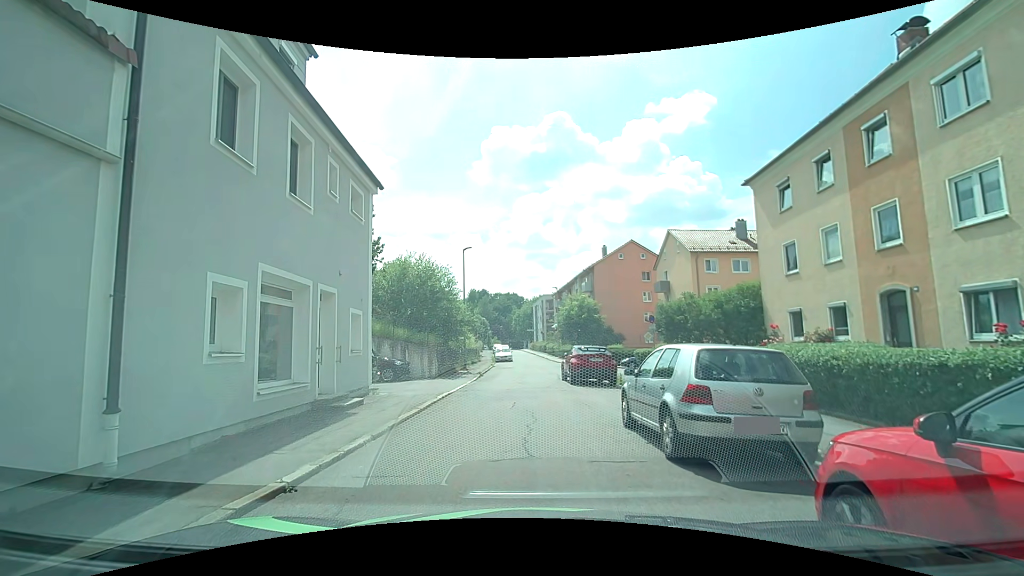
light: Day
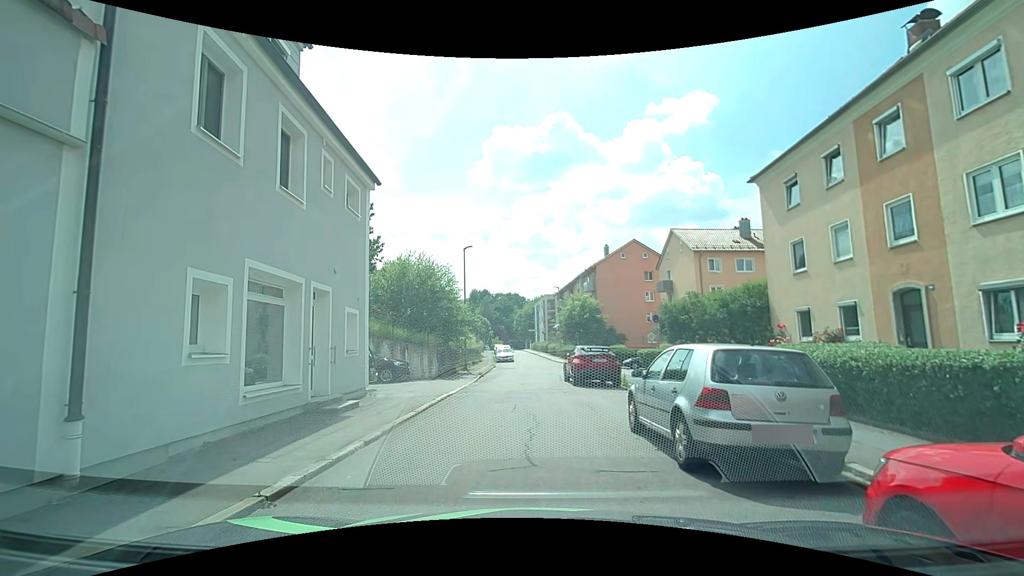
(0.0, +0.5) m; 0°
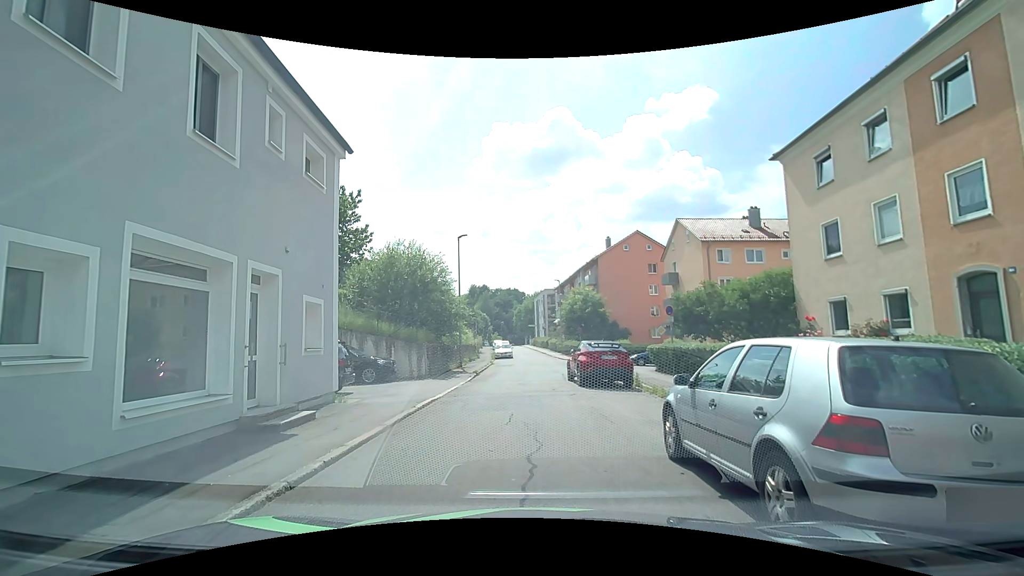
(0.0, +2.3) m; 0°
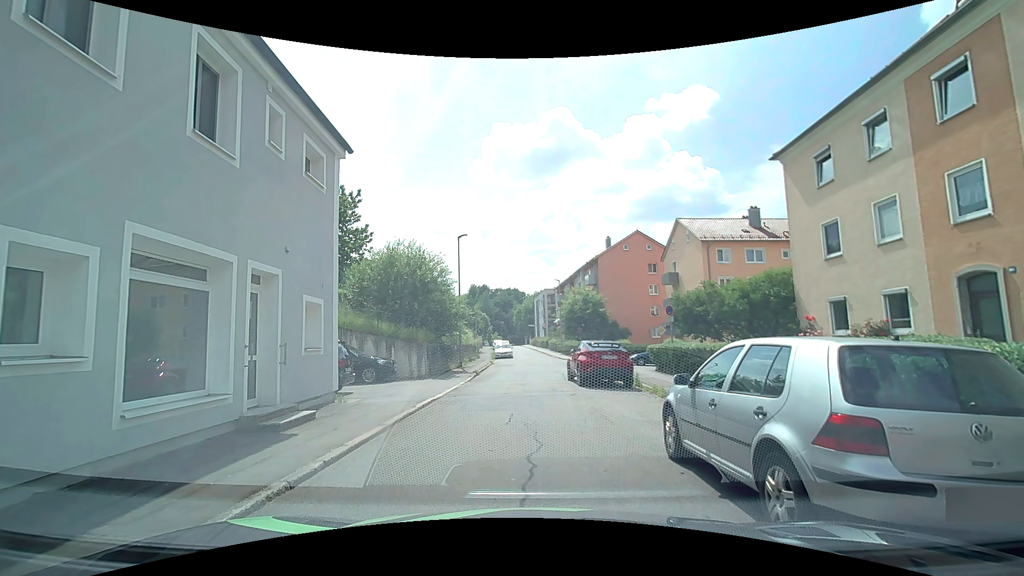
(0.0, +0.1) m; 0°
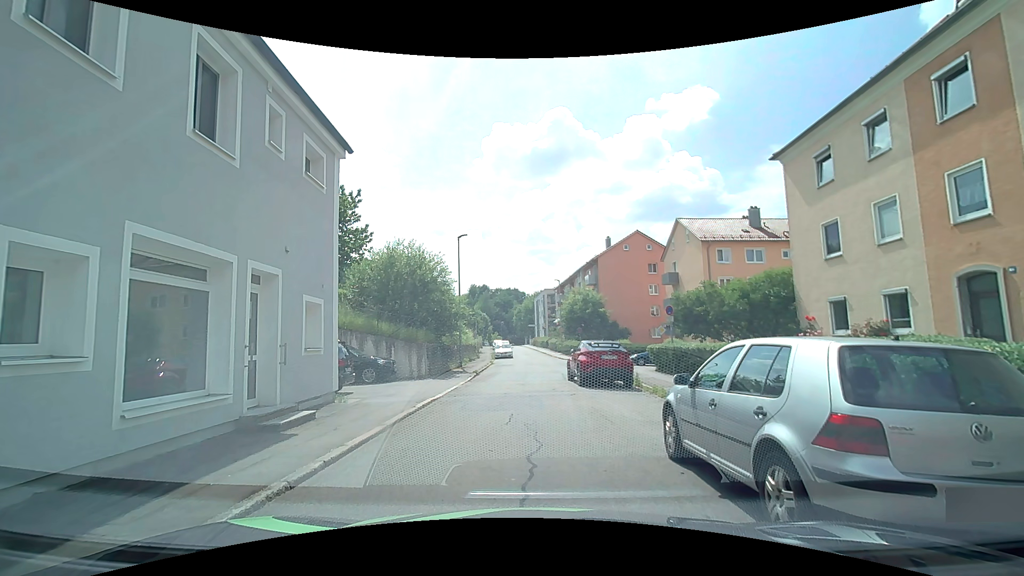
(0.0, 0.0) m; 0°
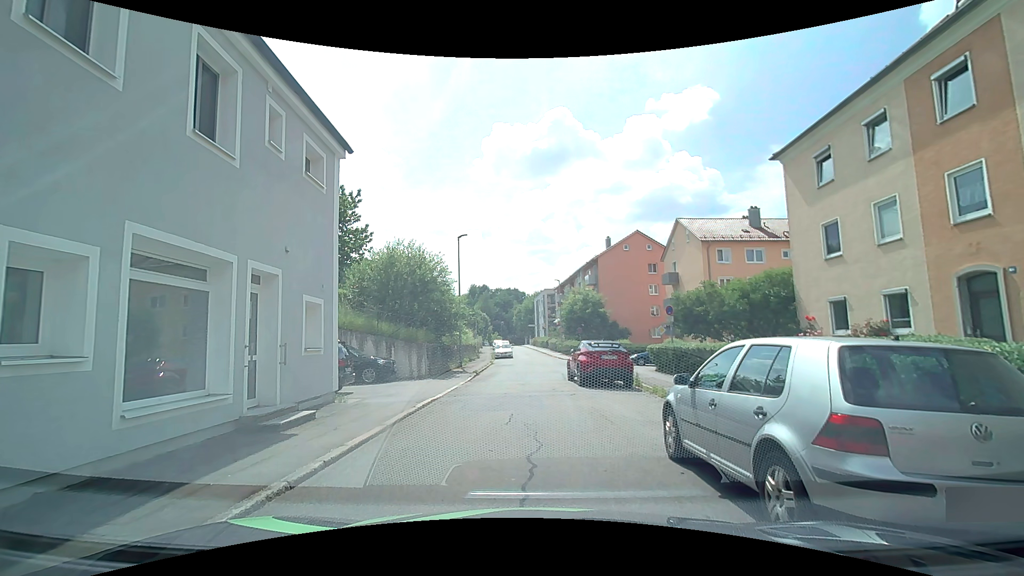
(0.0, 0.0) m; 0°
